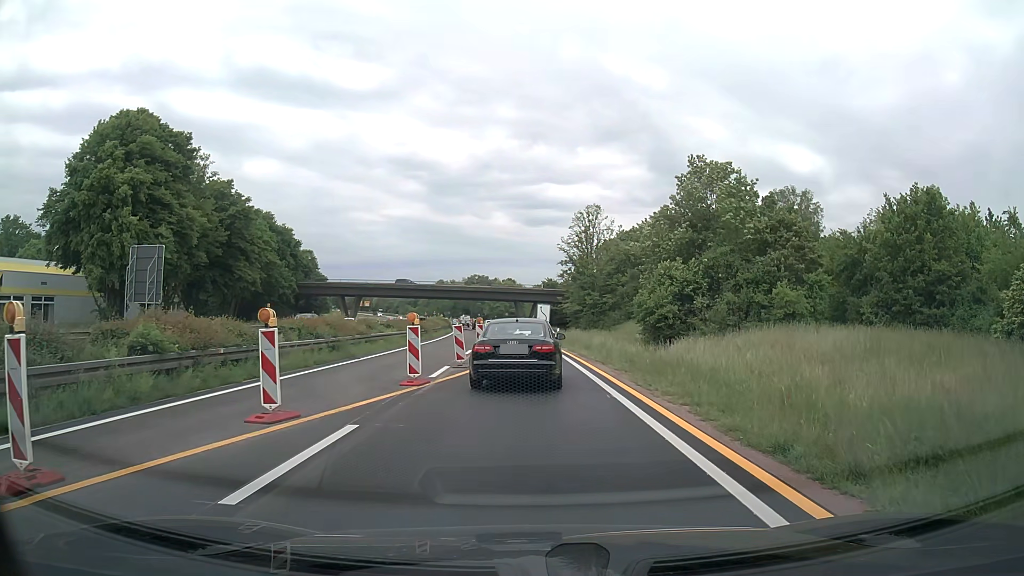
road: trunk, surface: asphalt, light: Day
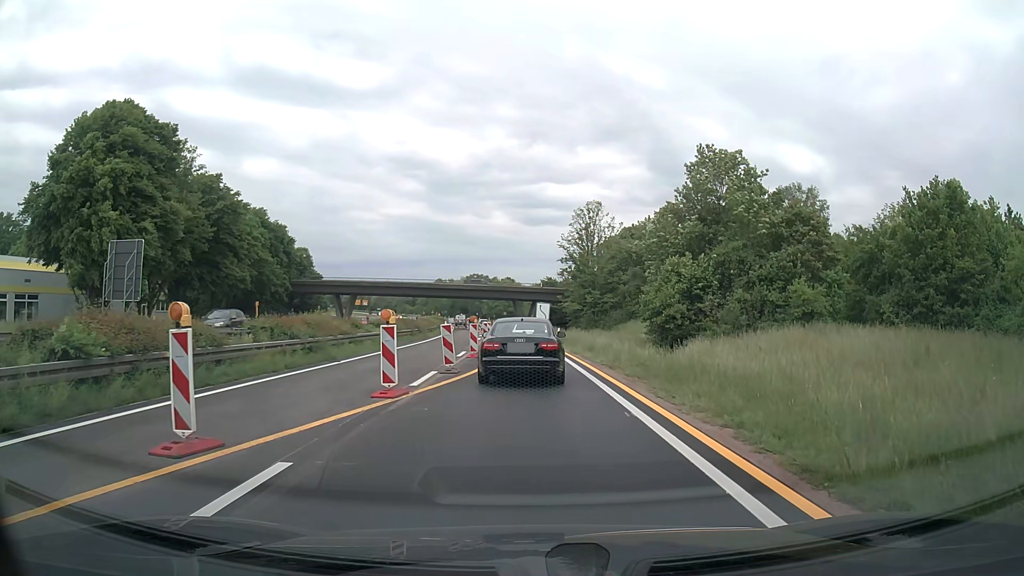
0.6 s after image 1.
(0.0, +2.6) m; 0°
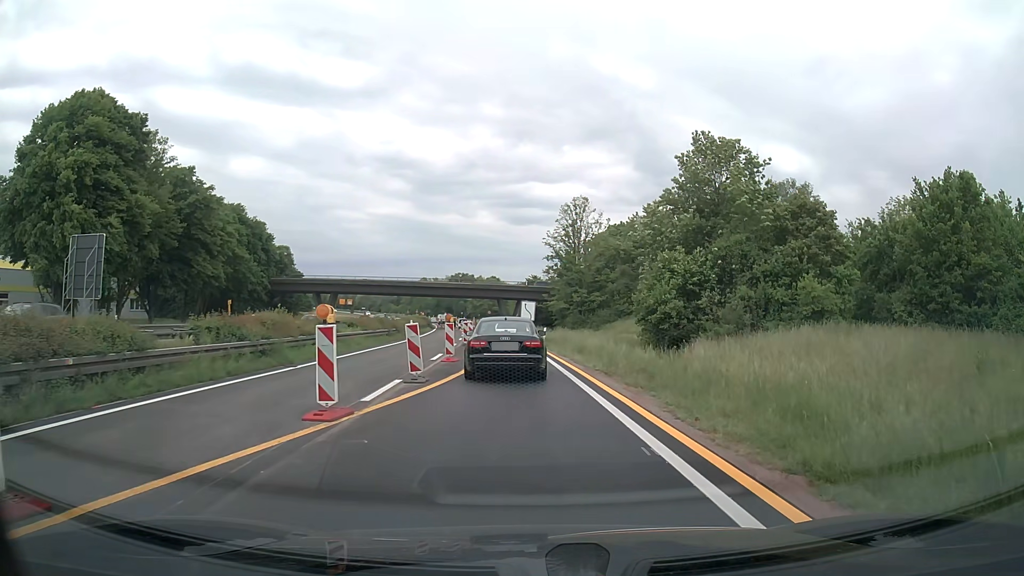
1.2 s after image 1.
(0.0, +3.0) m; +1°
(0, +10) (0, +20) (-1, +30) (-2, +40) (-2, +50) (-3, +60) (-4, +70) (-6, +80) (-7, +90) (-9, +99) m
